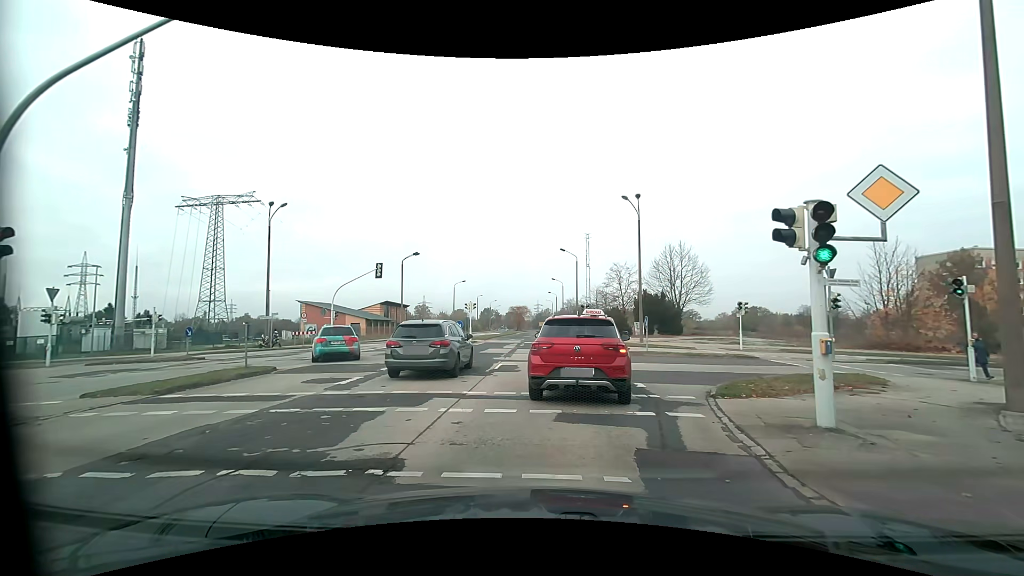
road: tertiary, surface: asphalt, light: Day
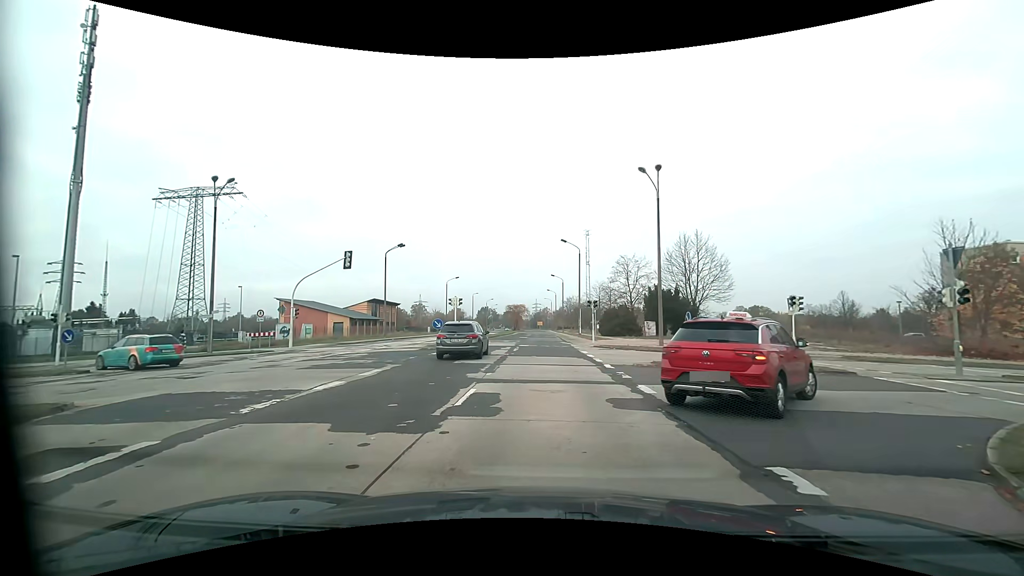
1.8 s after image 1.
(+0.1, +7.5) m; 0°
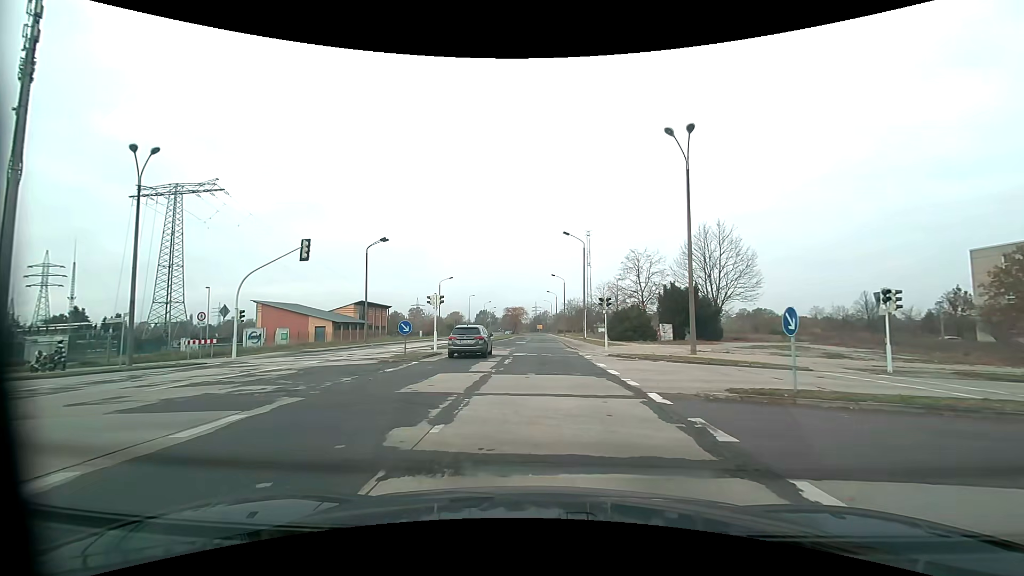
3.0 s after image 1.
(+0.1, +7.3) m; +1°
(0, +10) (0, +20) (0, +30) (0, +40) (0, +50) (0, +60) (0, +70) (0, +80) (0, +90) (0, +100) m
